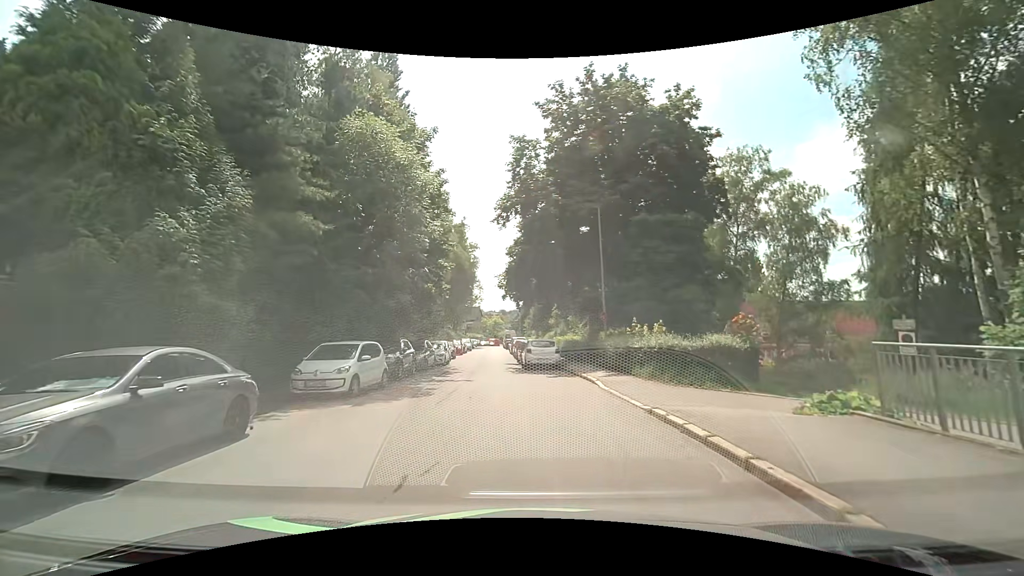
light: Day
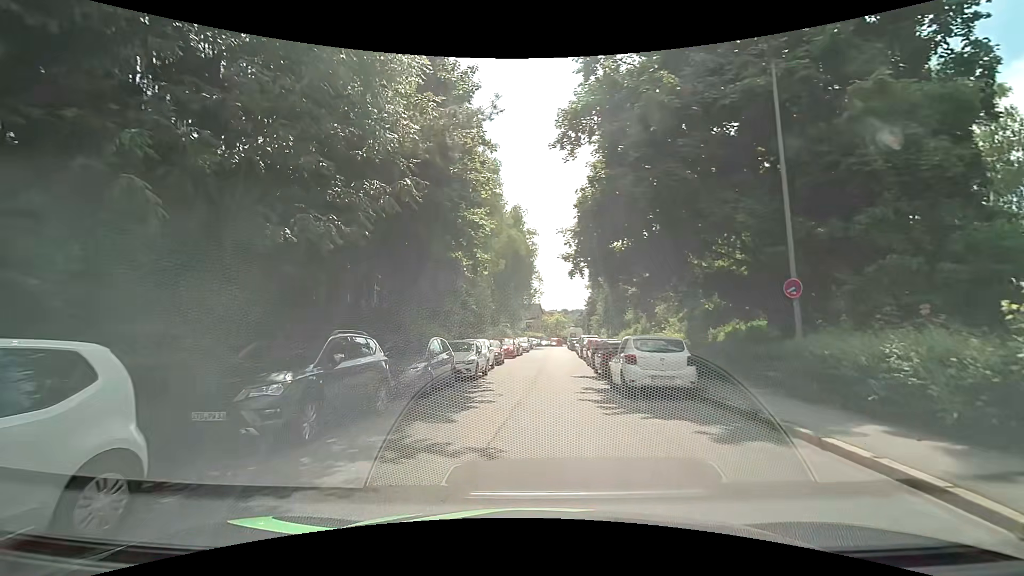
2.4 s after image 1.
(-0.7, +12.0) m; -6°
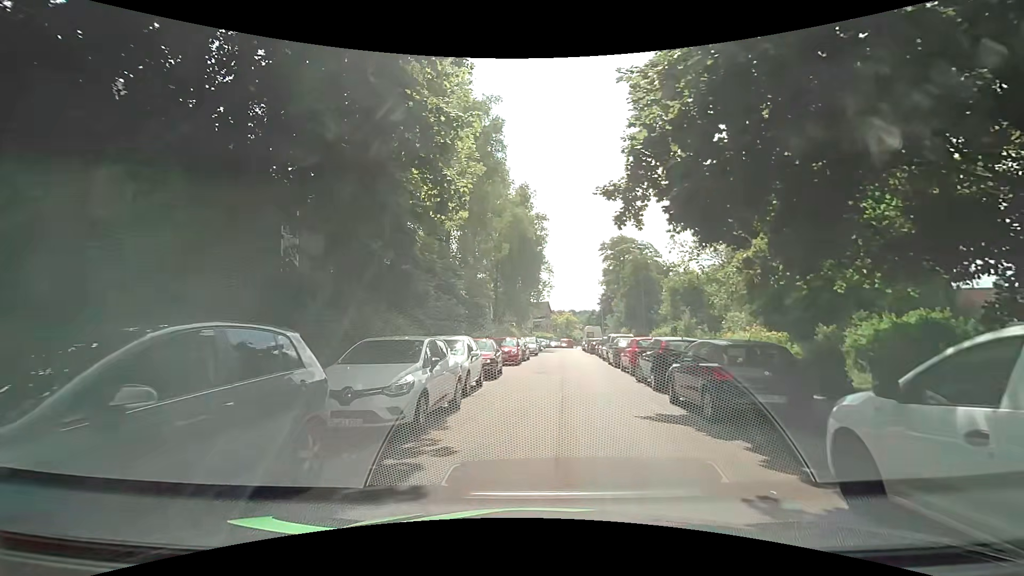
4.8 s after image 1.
(-0.5, +10.5) m; 0°
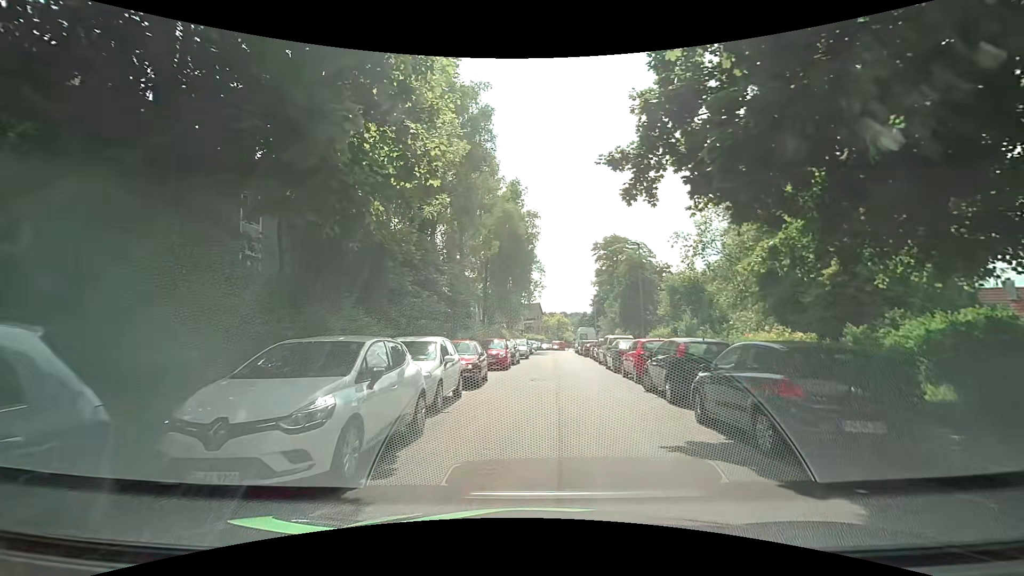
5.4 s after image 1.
(-0.1, +2.6) m; -1°
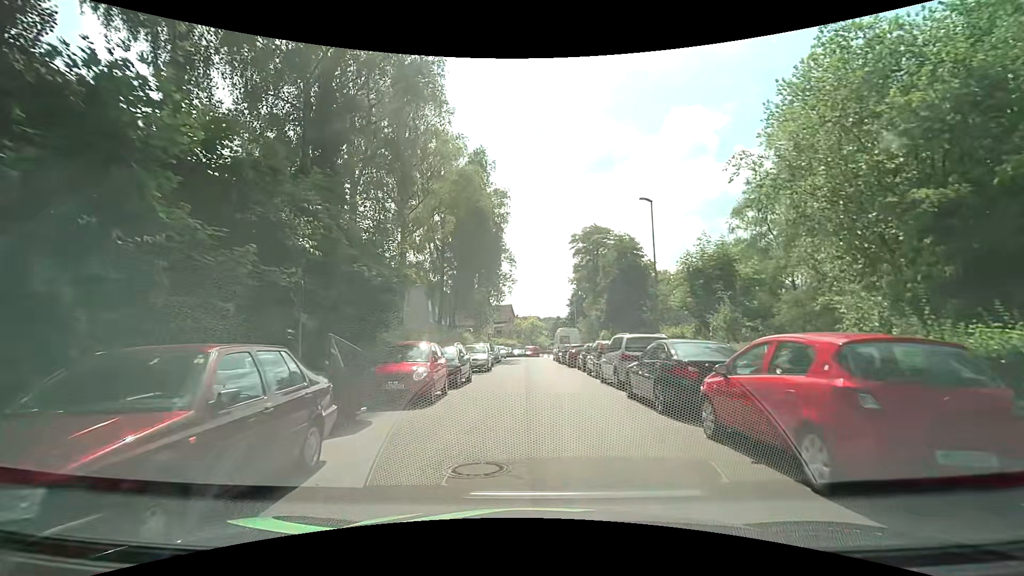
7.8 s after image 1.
(+0.5, +12.1) m; +3°
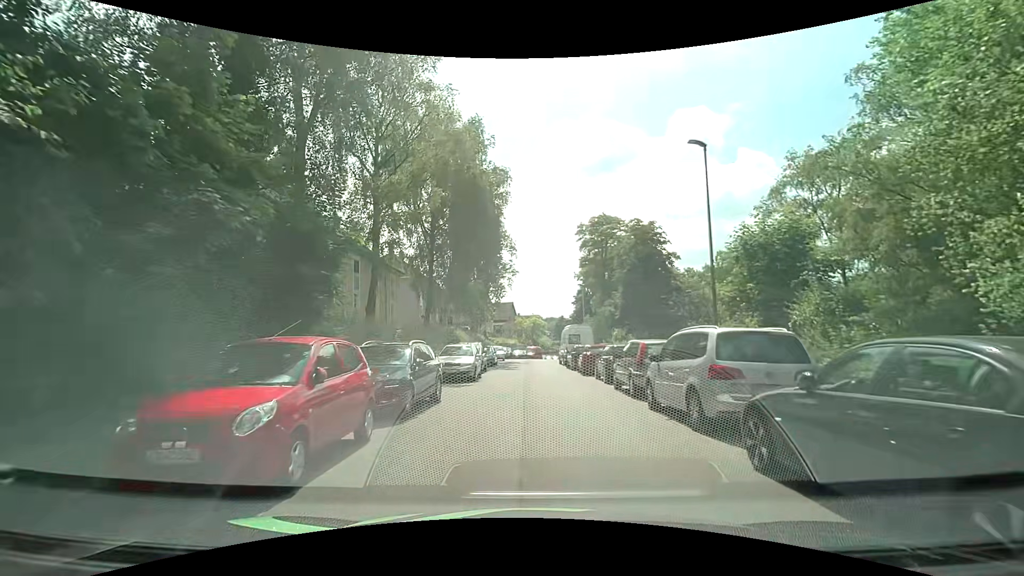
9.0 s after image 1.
(+0.1, +7.0) m; +1°
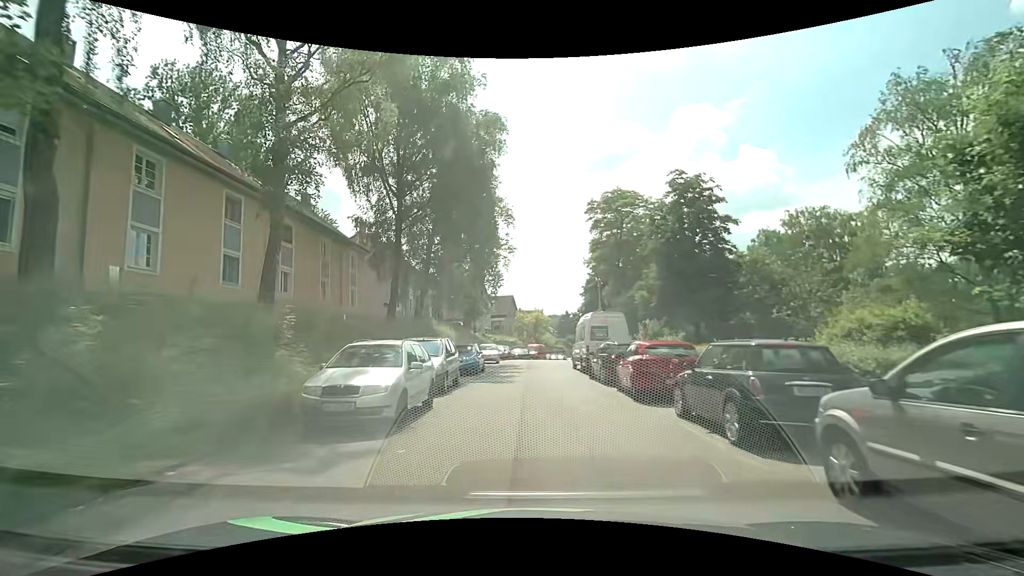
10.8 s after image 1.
(-0.2, +11.3) m; -2°
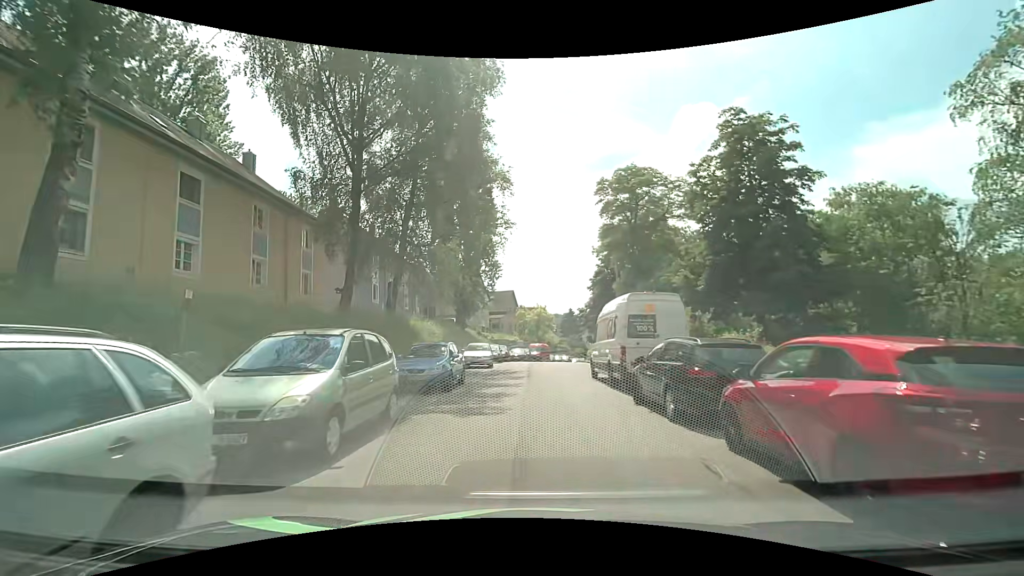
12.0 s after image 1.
(+0.1, +8.1) m; +1°
(0, +10) (0, +20) (0, +30) (+2, +40) (+2, +50) (+3, +60) (+4, +70) (+6, +80) (+8, +89) (+11, +99) m
